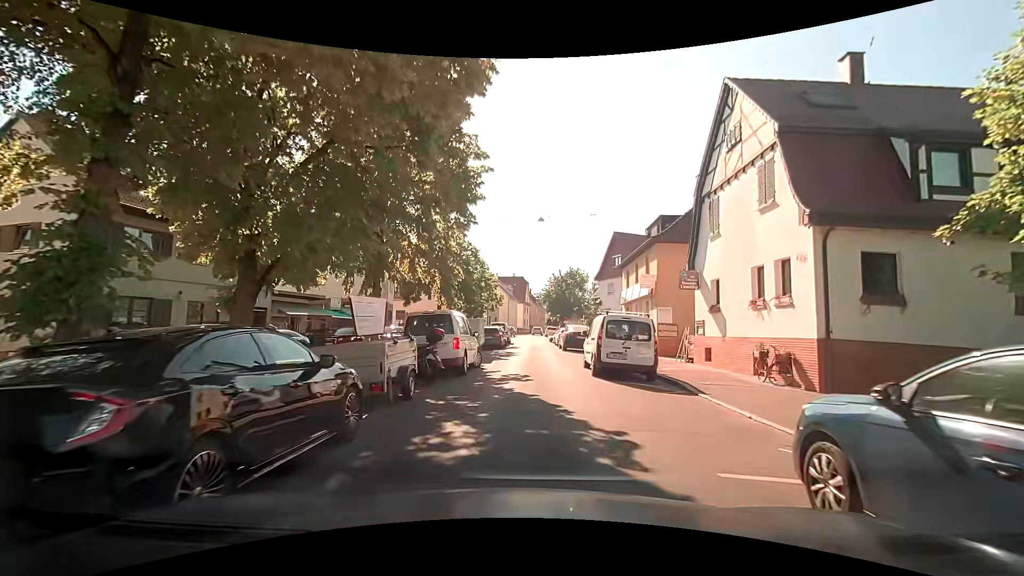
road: residential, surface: asphalt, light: Day
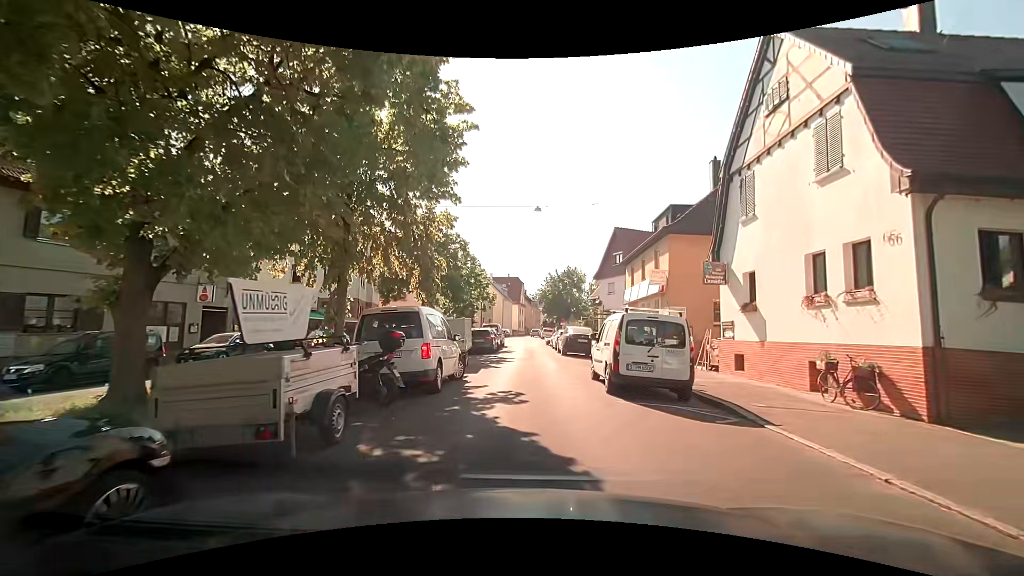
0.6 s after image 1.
(0.0, +3.4) m; +2°
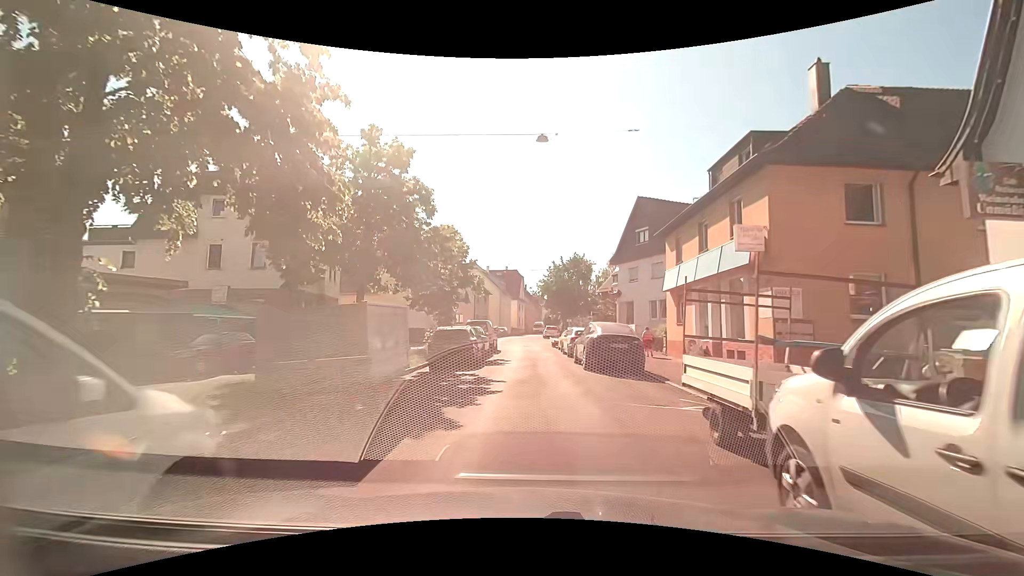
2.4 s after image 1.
(-0.2, +10.5) m; -1°
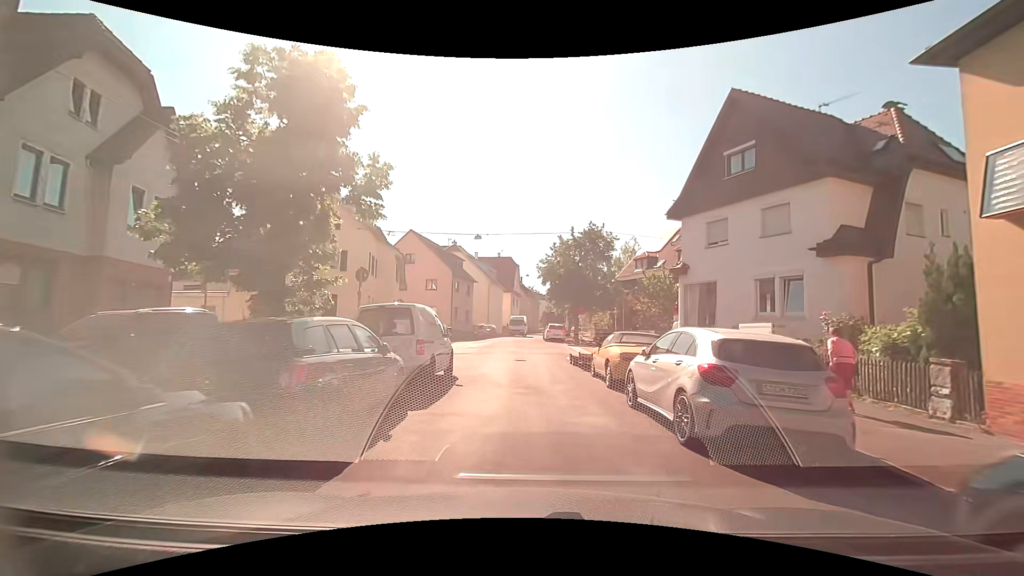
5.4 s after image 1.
(-0.2, +17.8) m; 0°
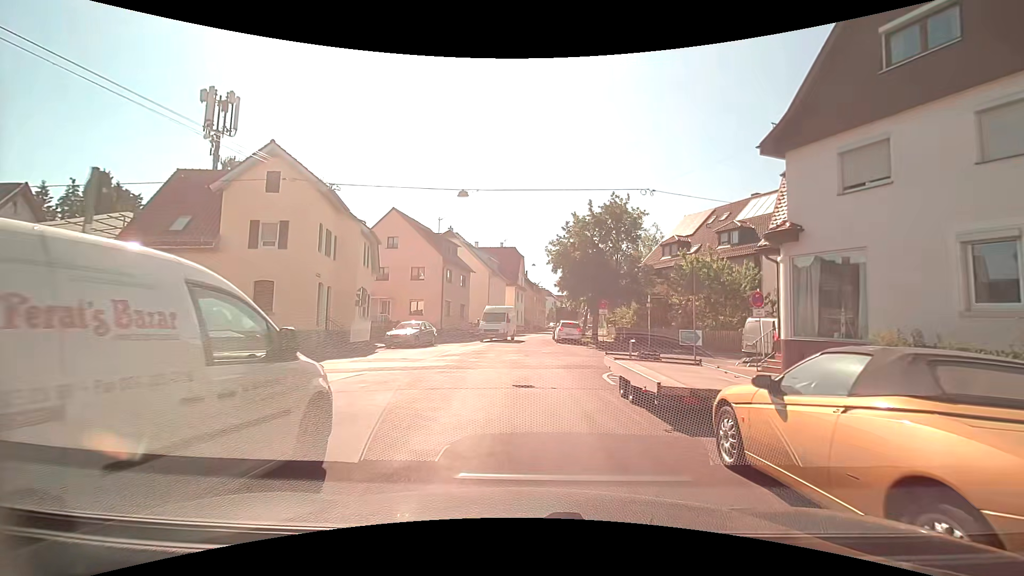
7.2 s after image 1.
(-0.1, +8.8) m; 0°
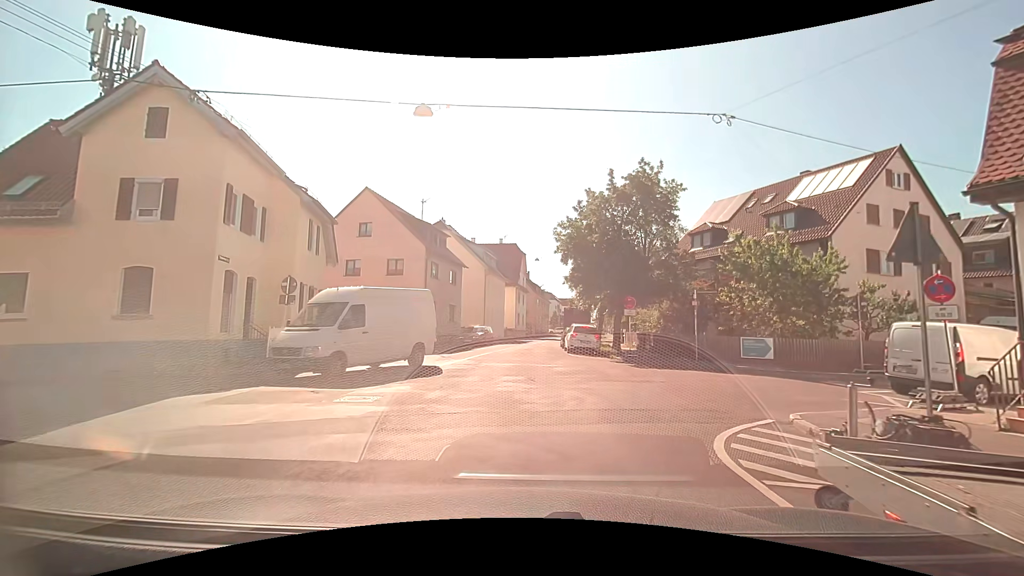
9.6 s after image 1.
(-0.1, +7.9) m; 0°
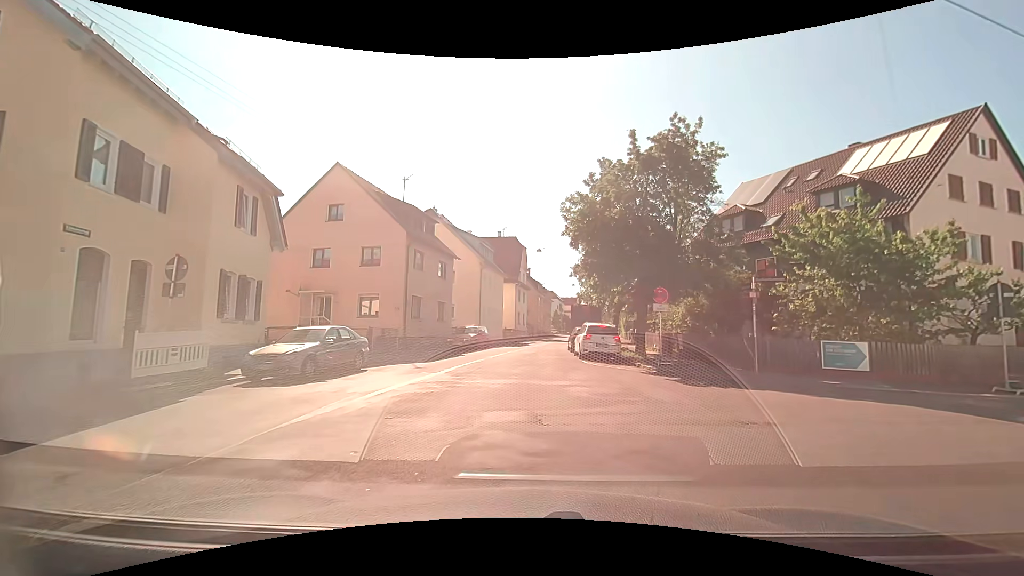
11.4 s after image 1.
(-0.1, +5.6) m; -2°
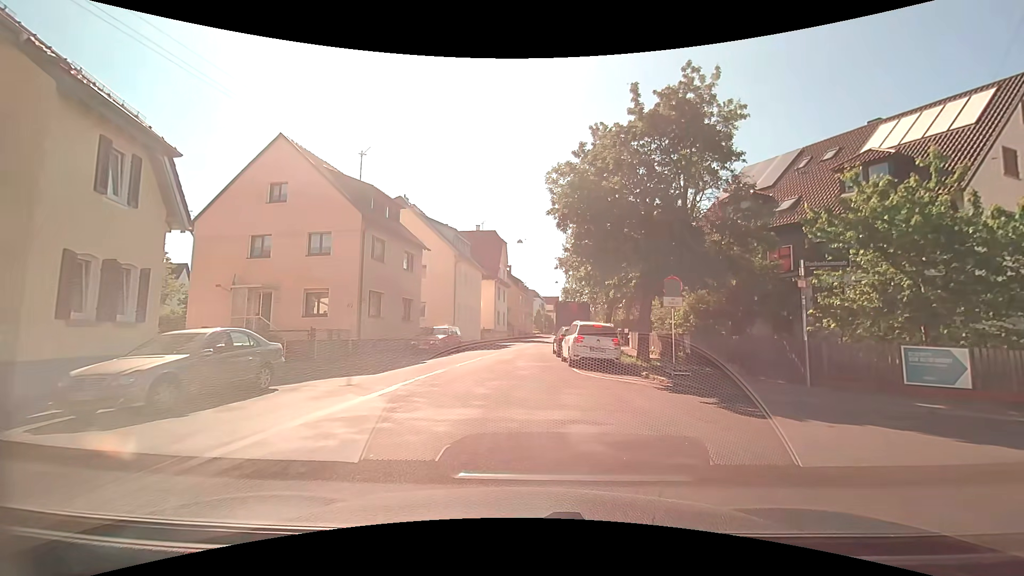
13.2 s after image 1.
(+0.1, +4.4) m; +1°
(0, +10) (0, +20) (+1, +30) (+2, +40) (+4, +50) (+6, +60) (+7, +69) (+9, +79) (+10, +89) (+12, +99) m
